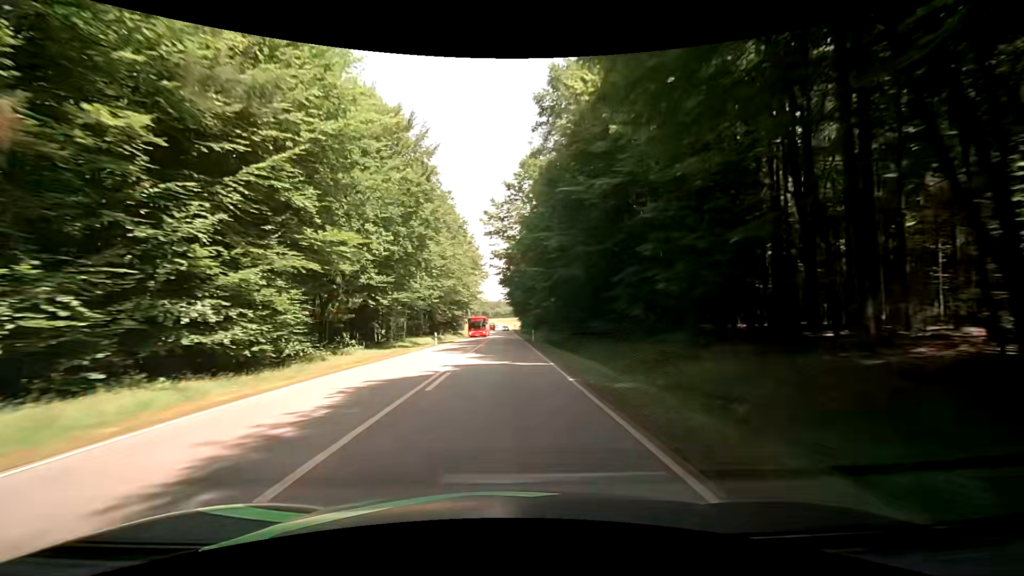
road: secondary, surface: asphalt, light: Day
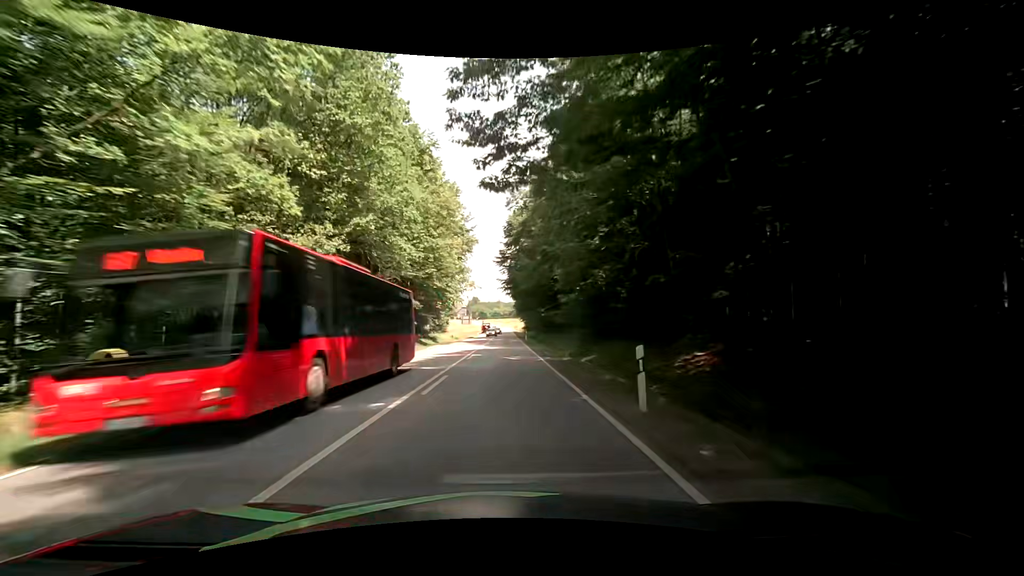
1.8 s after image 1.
(0.0, +36.0) m; 0°
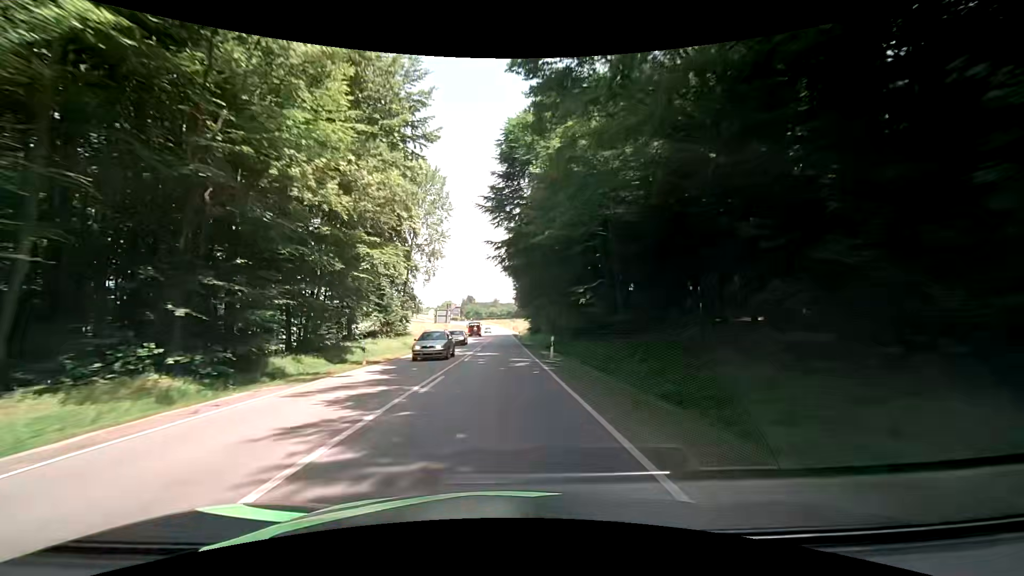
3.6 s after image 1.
(+0.2, +35.6) m; 0°
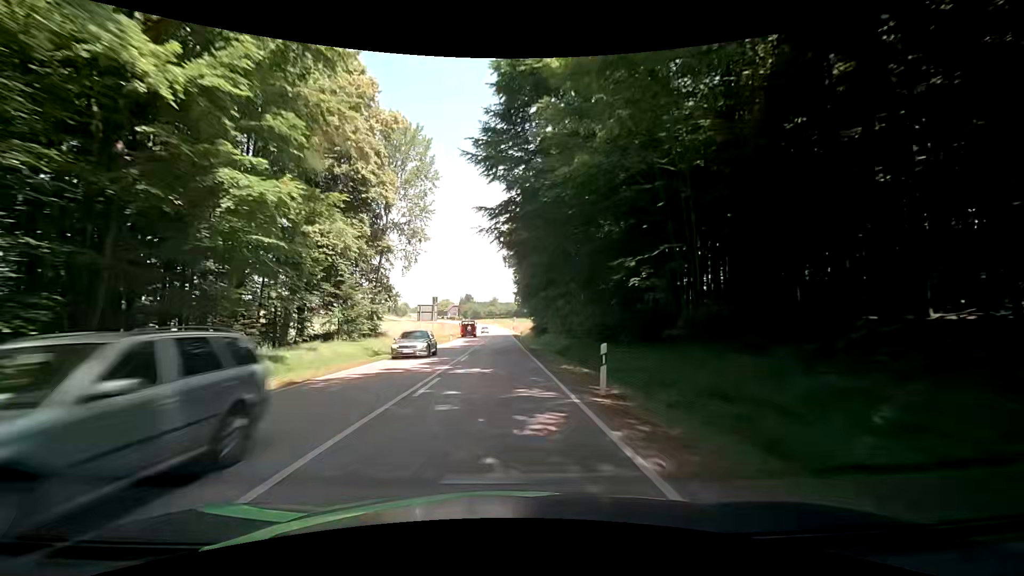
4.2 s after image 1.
(+0.1, +12.4) m; 0°
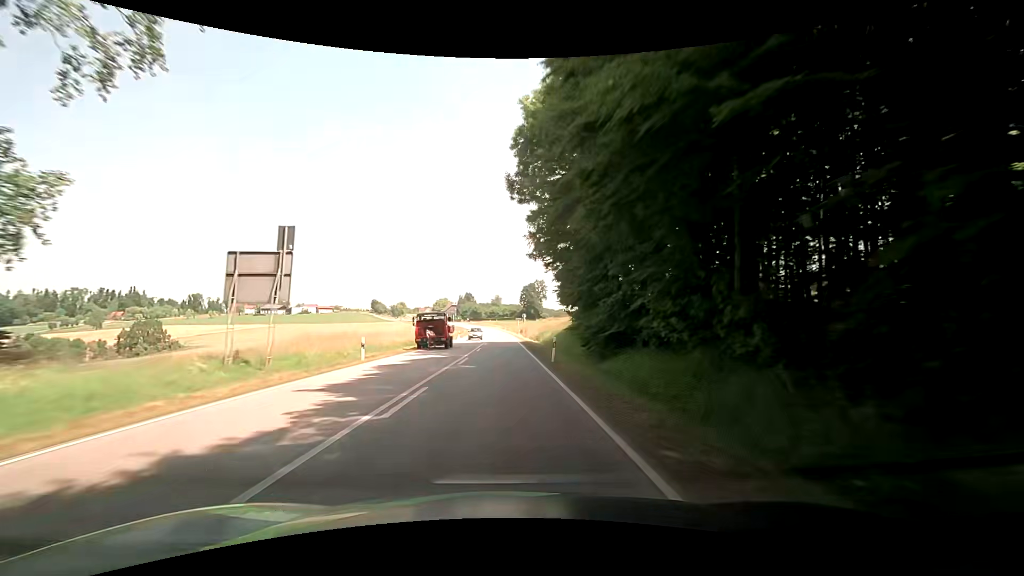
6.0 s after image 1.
(+0.3, +38.7) m; 0°
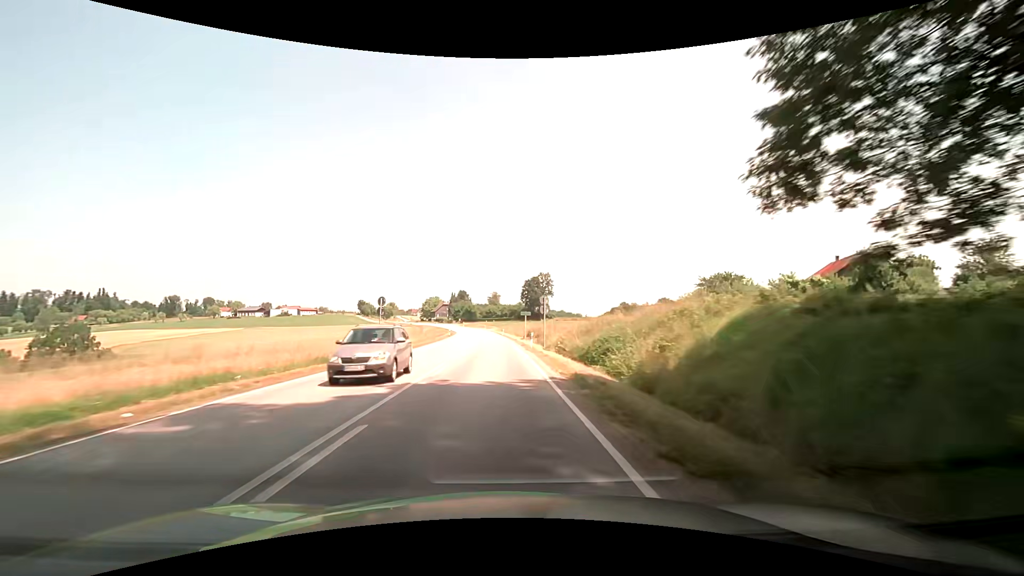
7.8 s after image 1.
(+0.2, +40.6) m; +1°
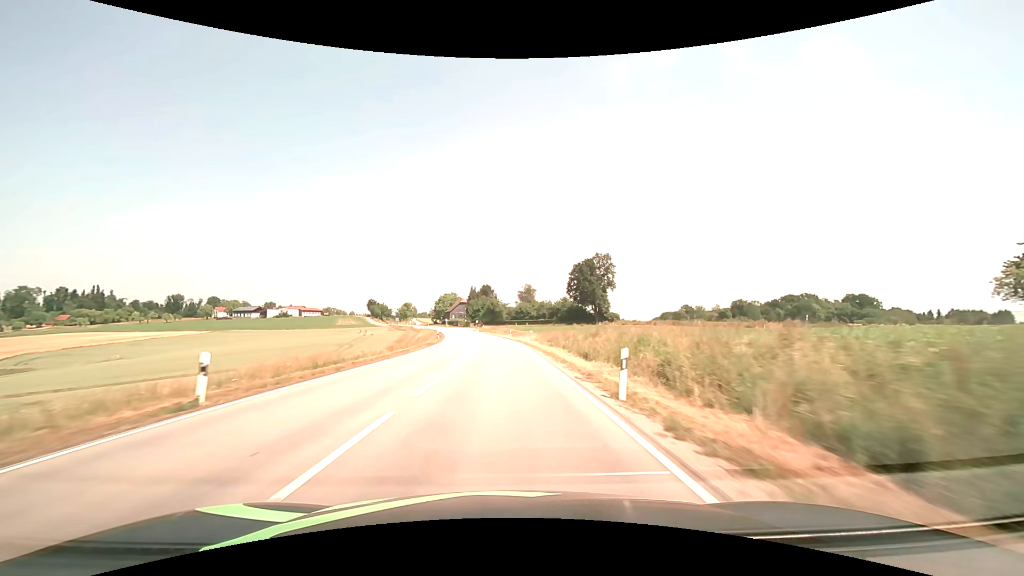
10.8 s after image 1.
(-2.5, +71.0) m; -4°
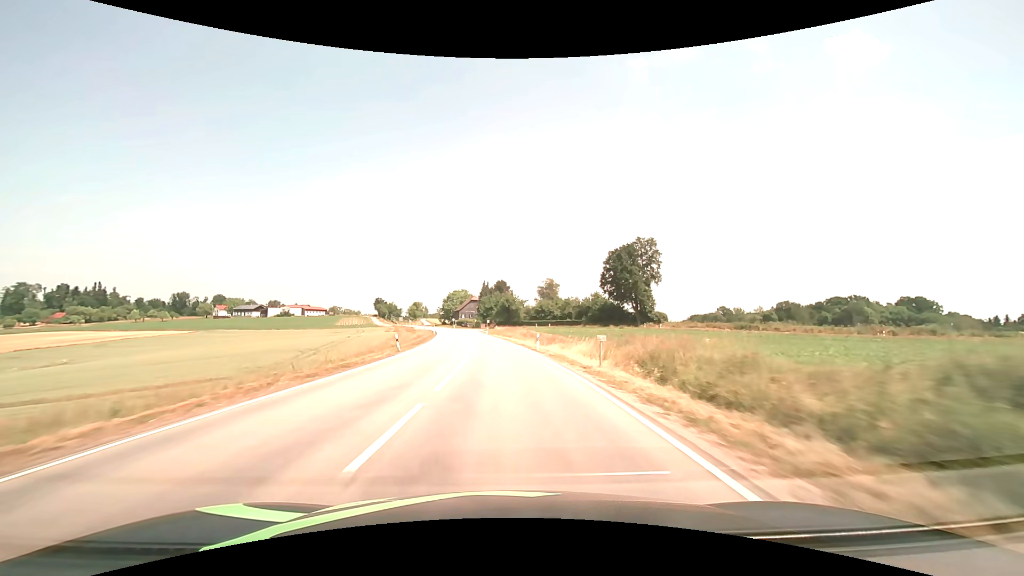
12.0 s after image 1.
(-0.4, +29.3) m; -2°
(0, +10) (0, +20) (-1, +30) (-1, +40) (-2, +50) (-3, +60) (-4, +70) (-5, +80) (-6, +90) (-8, +100) m
